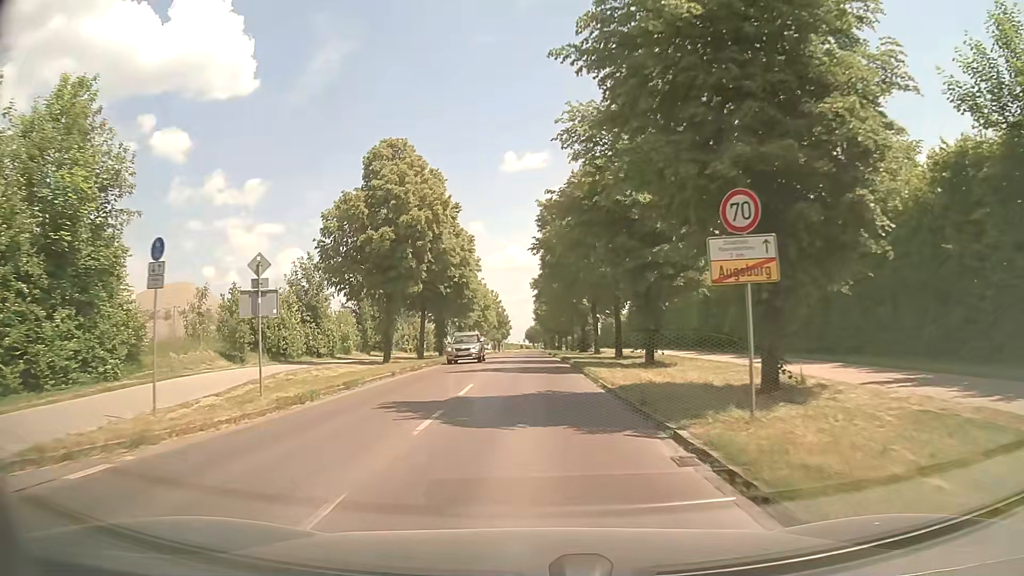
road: tertiary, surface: asphalt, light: Day
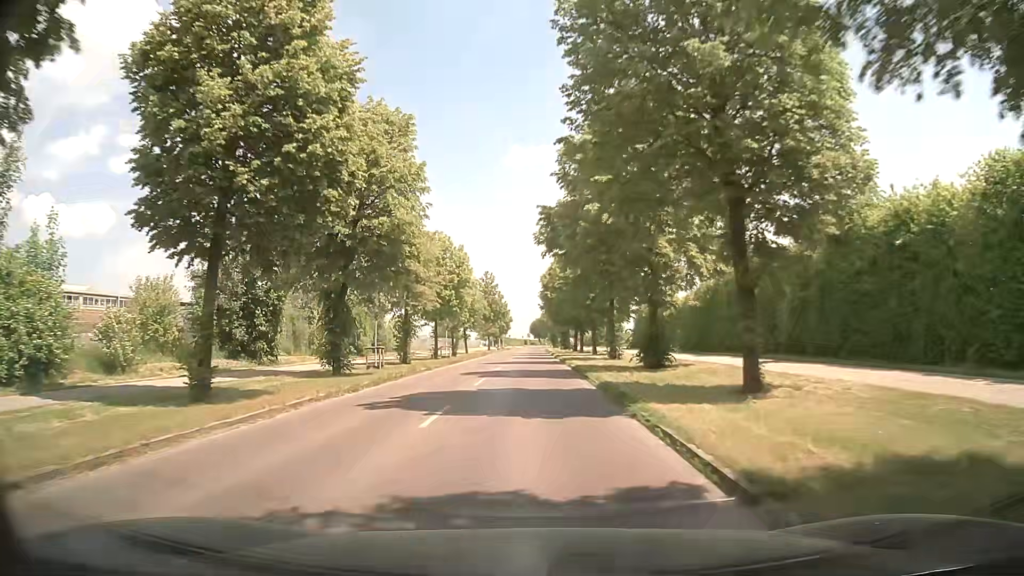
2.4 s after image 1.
(-0.2, +32.1) m; 0°
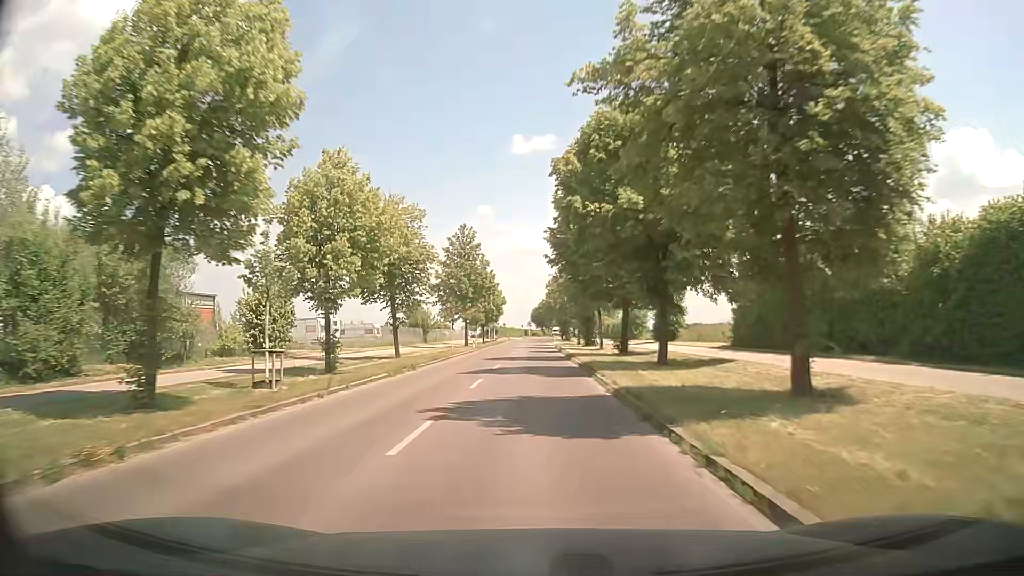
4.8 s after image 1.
(-0.2, +39.0) m; 0°
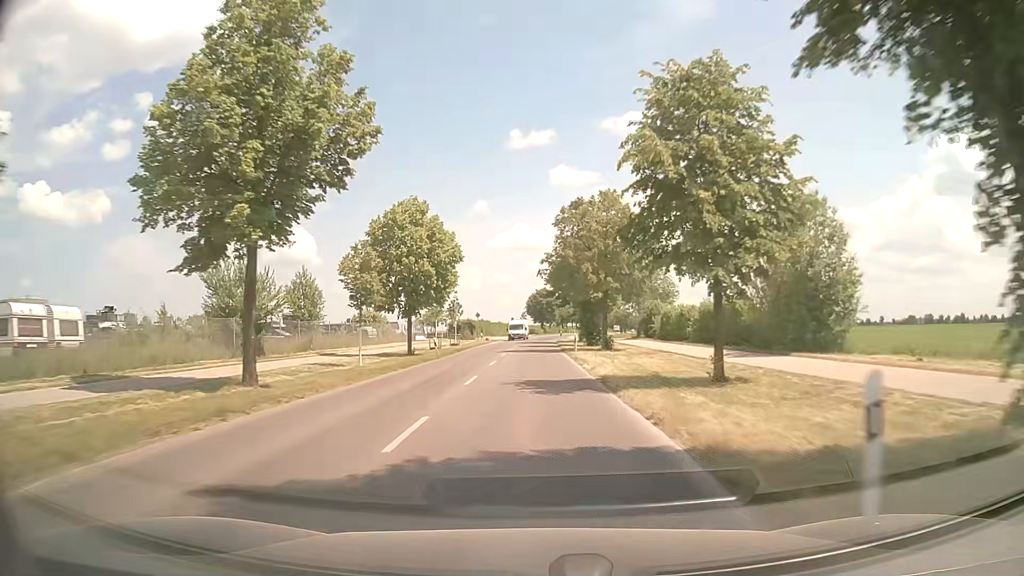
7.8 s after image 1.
(+0.2, +54.1) m; 0°
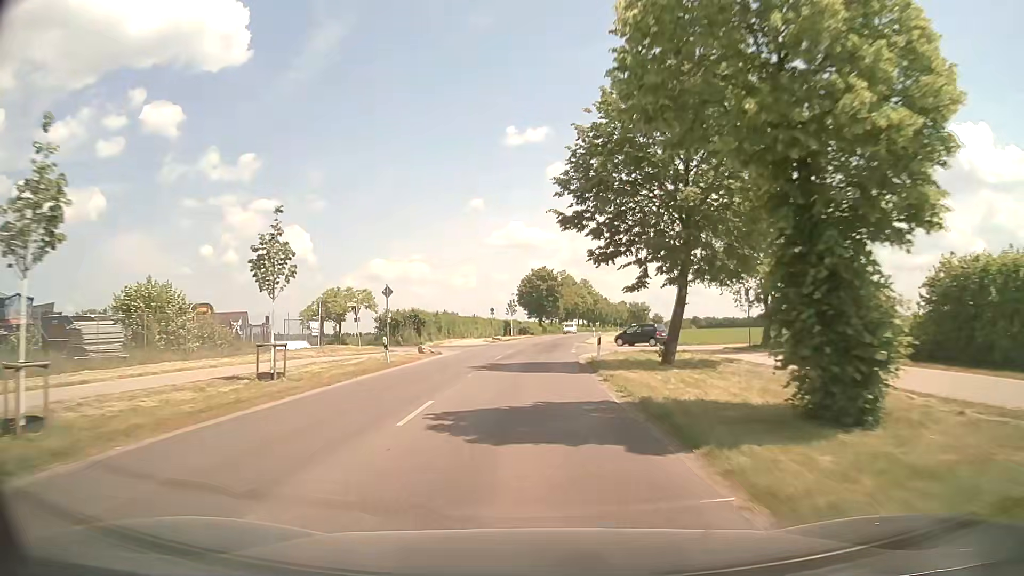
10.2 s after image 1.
(+0.2, +43.1) m; 0°
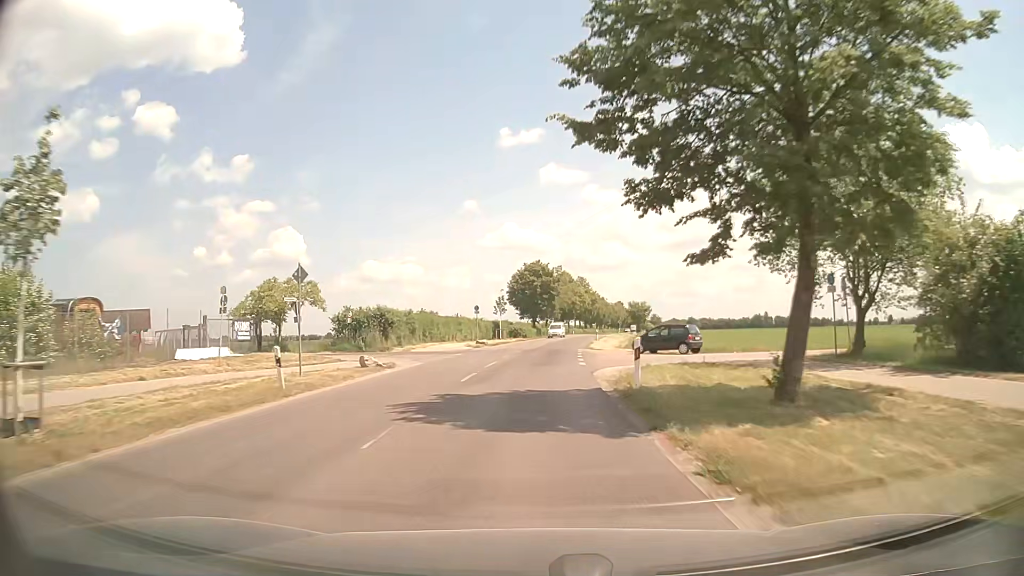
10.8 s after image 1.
(0.0, +10.6) m; +1°
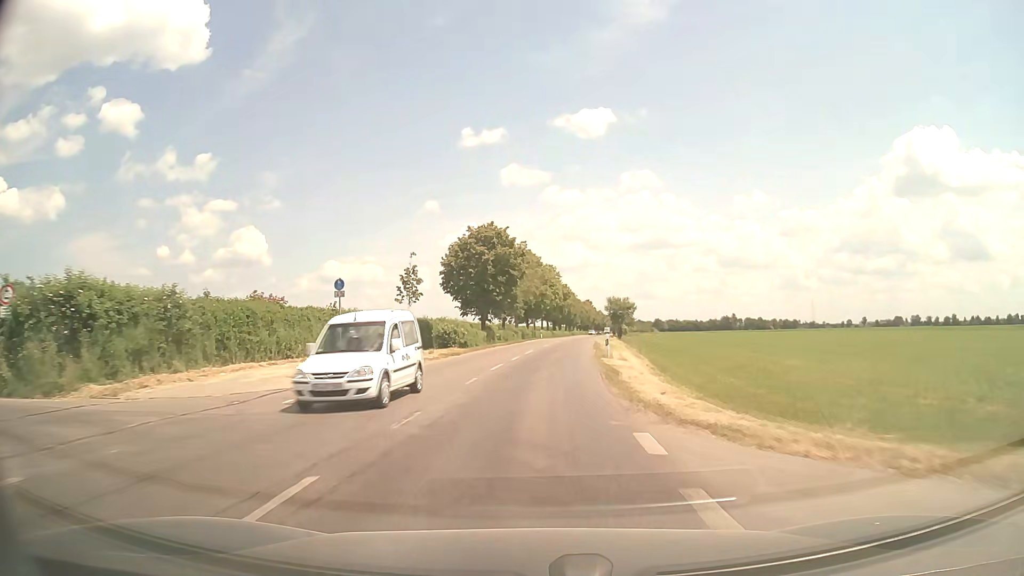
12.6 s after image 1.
(+0.6, +31.3) m; +3°
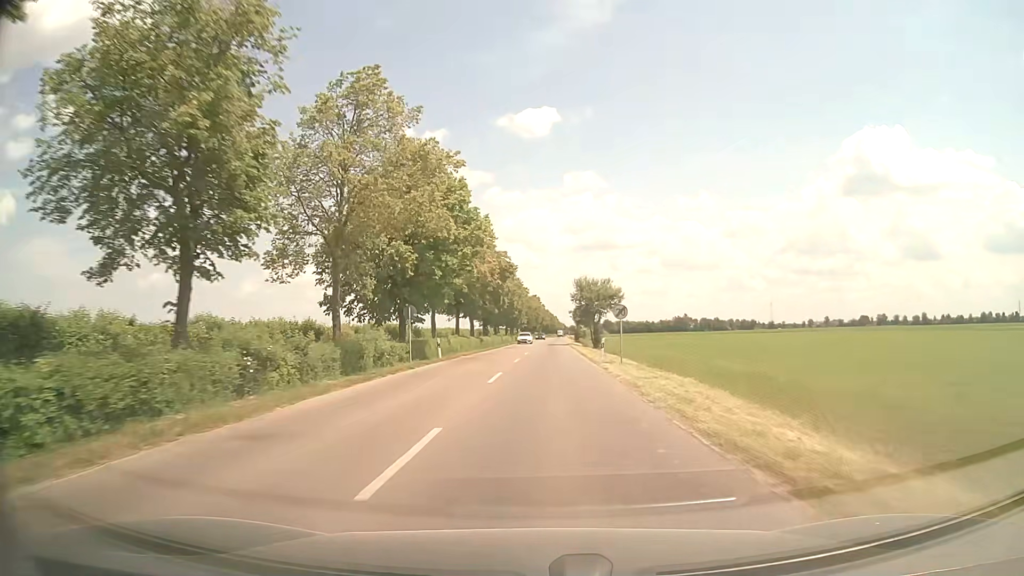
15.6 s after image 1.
(+2.5, +51.6) m; +5°
(0, +10) (0, +20) (+1, +30) (+1, +40) (+1, +50) (+1, +60) (+2, +70) (+2, +80) (+3, +90) (+3, +100) m
